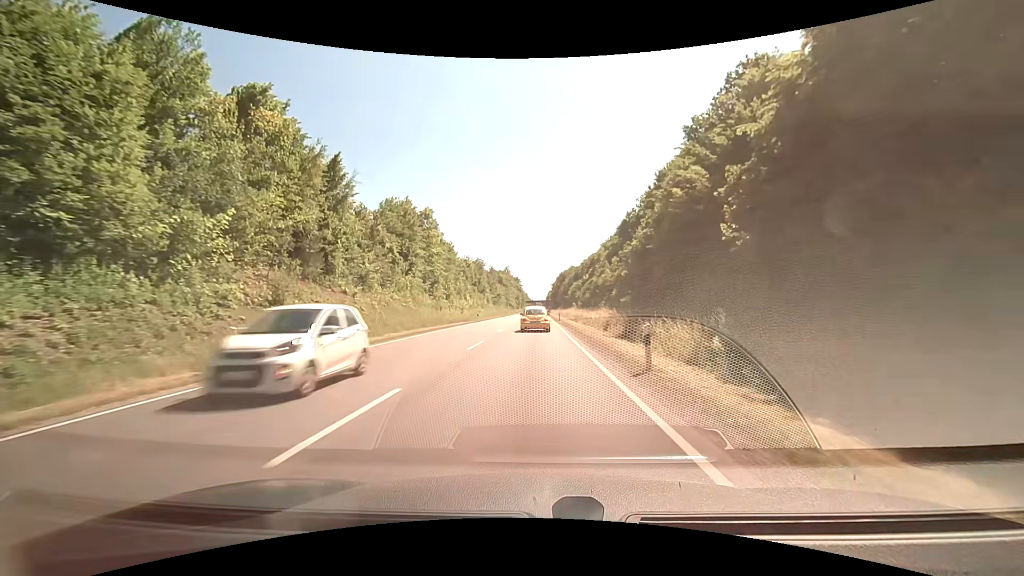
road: primary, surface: asphalt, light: Day
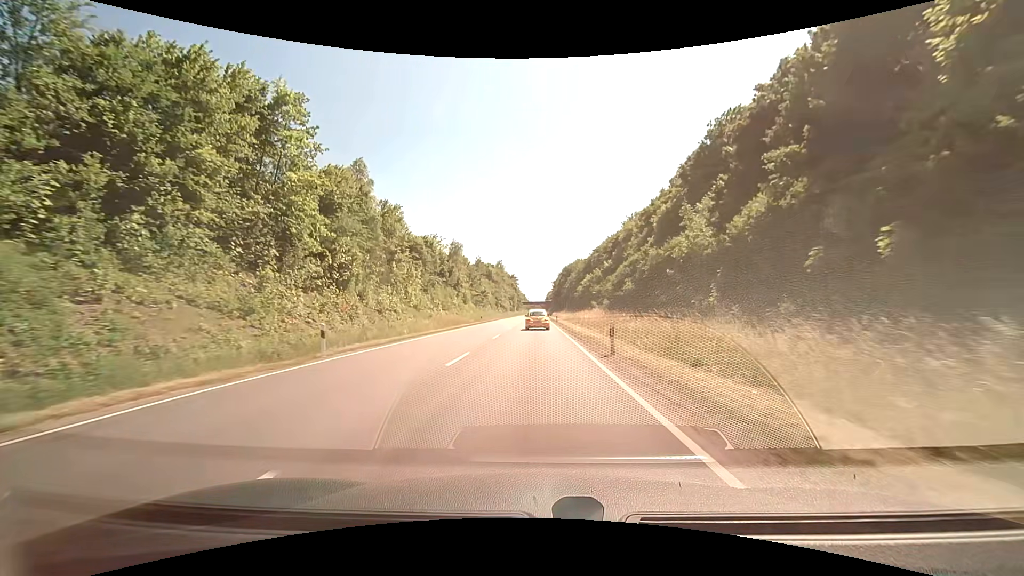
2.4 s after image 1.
(+0.1, +40.7) m; 0°
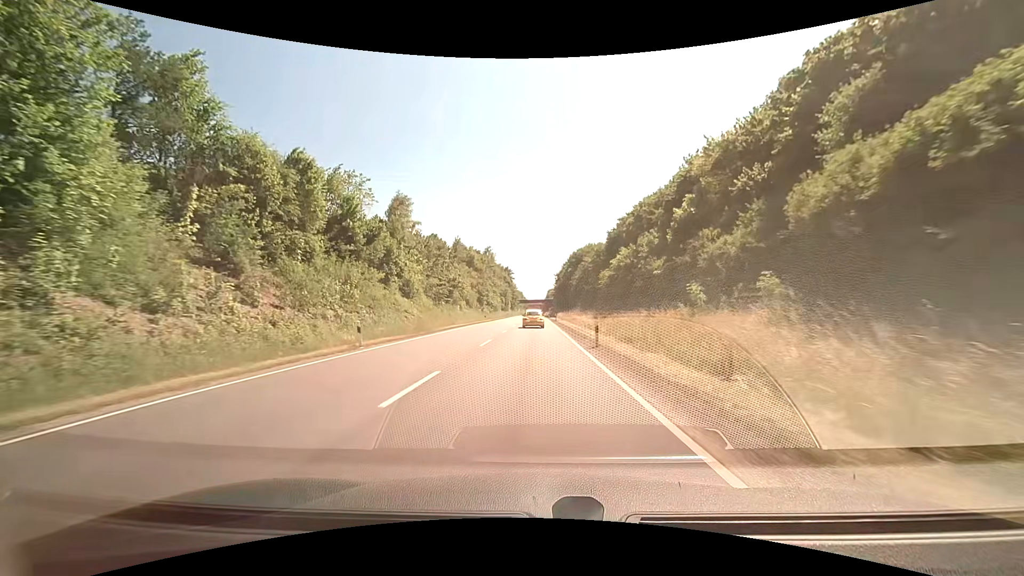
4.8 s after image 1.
(-0.4, +42.0) m; -1°
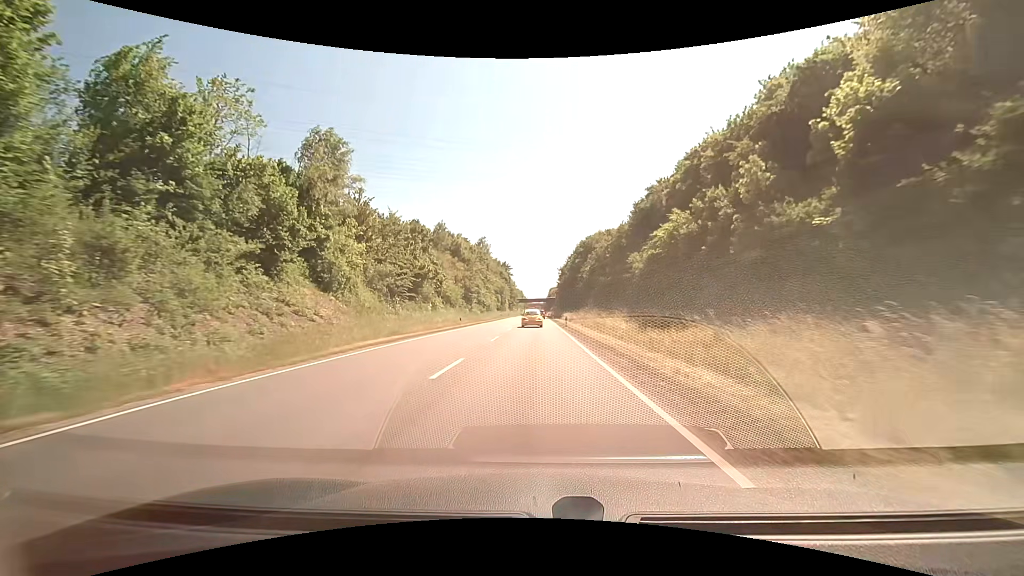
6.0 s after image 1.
(0.0, +21.5) m; 0°
(0, +10) (0, +20) (0, +30) (0, +40) (0, +50) (0, +60) (0, +70) (0, +80) (0, +90) (0, +100) m
